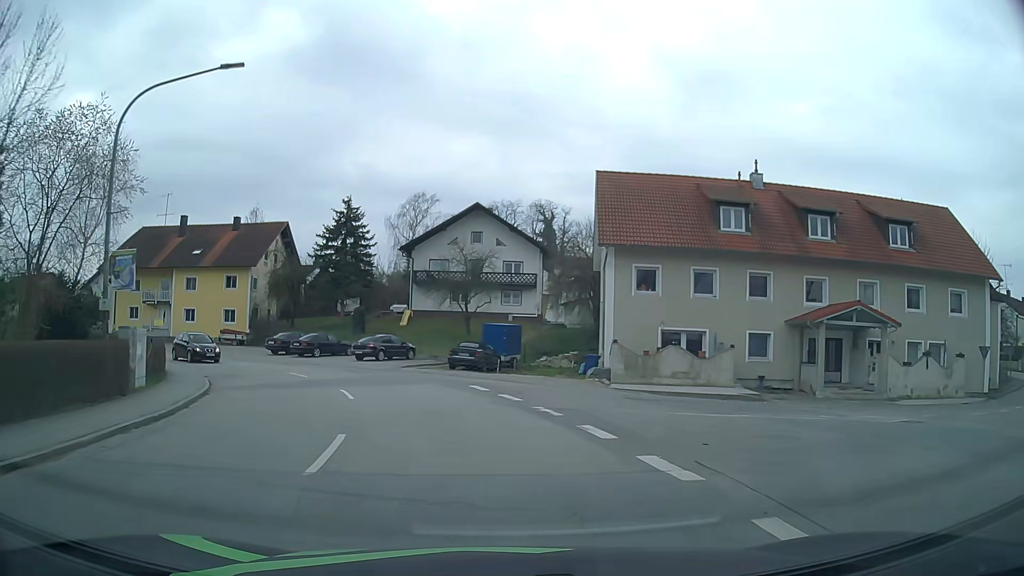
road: secondary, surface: asphalt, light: Day
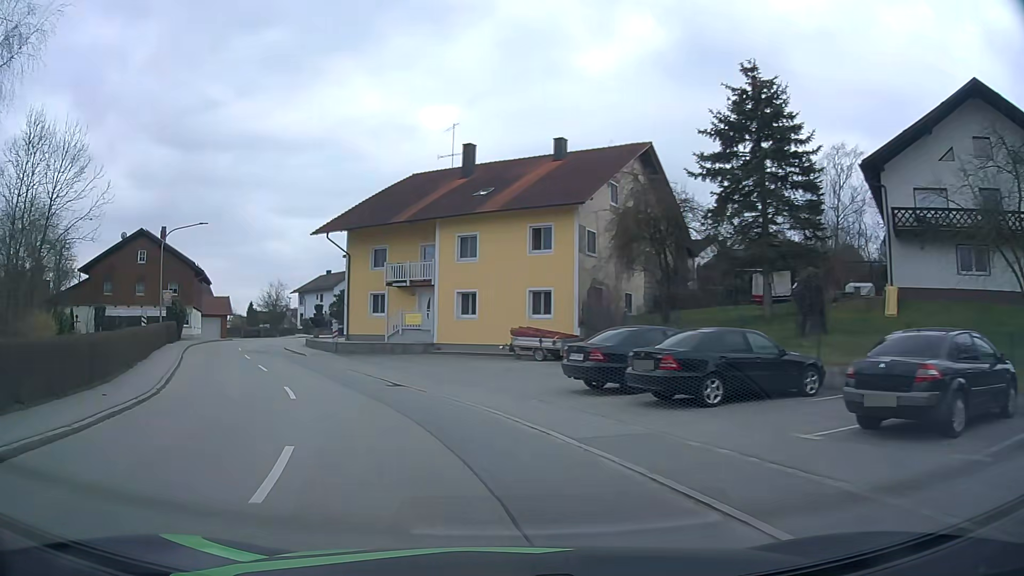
(-6.7, +28.0) m; -34°
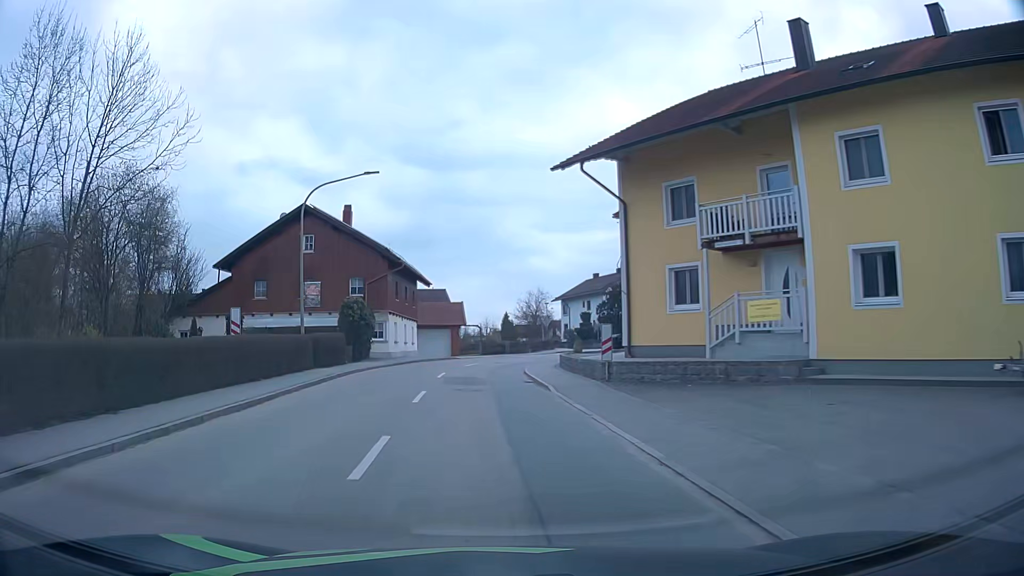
(-3.8, +17.1) m; -23°
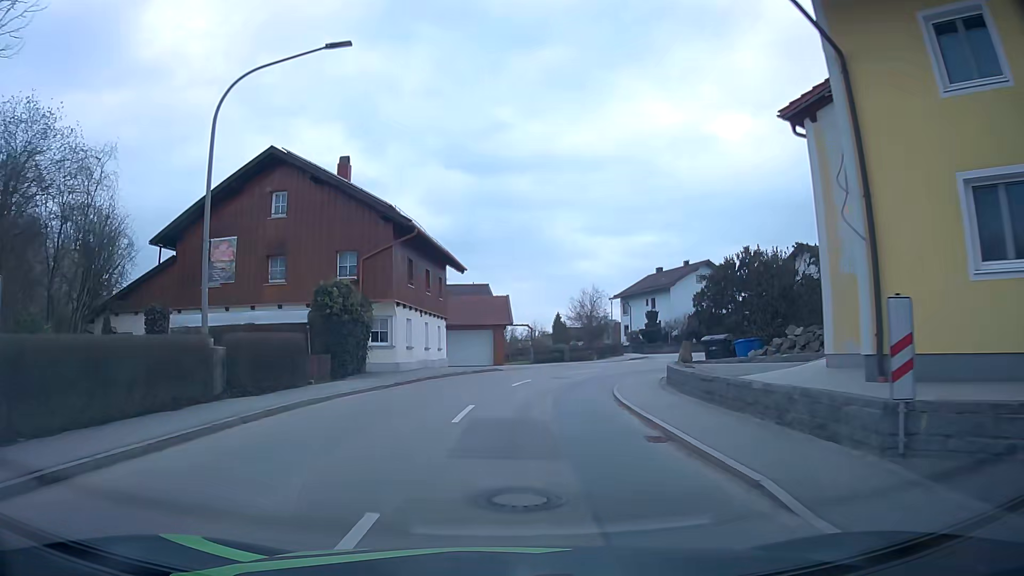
(-0.7, +12.4) m; -4°
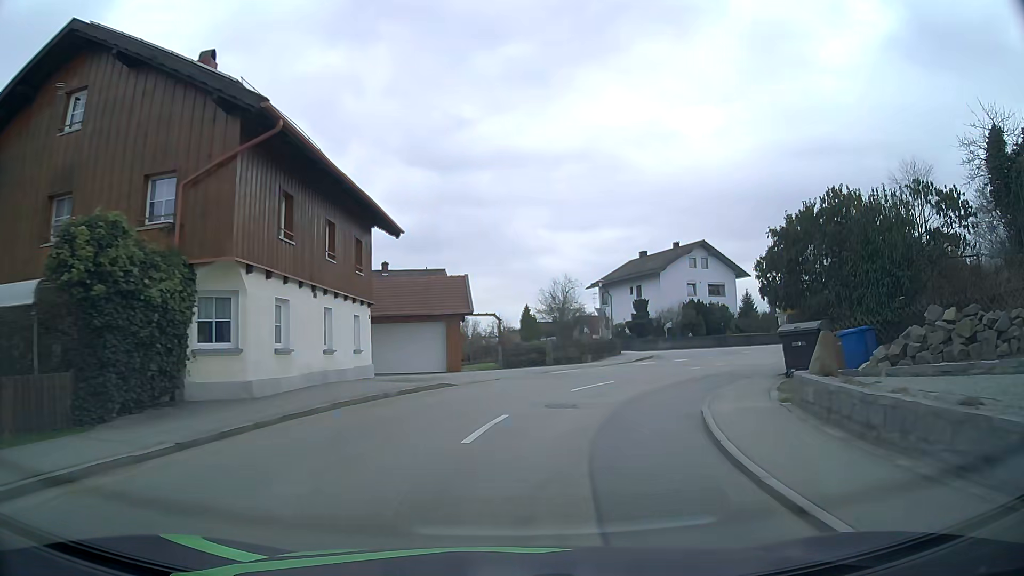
(+0.1, +11.8) m; +2°
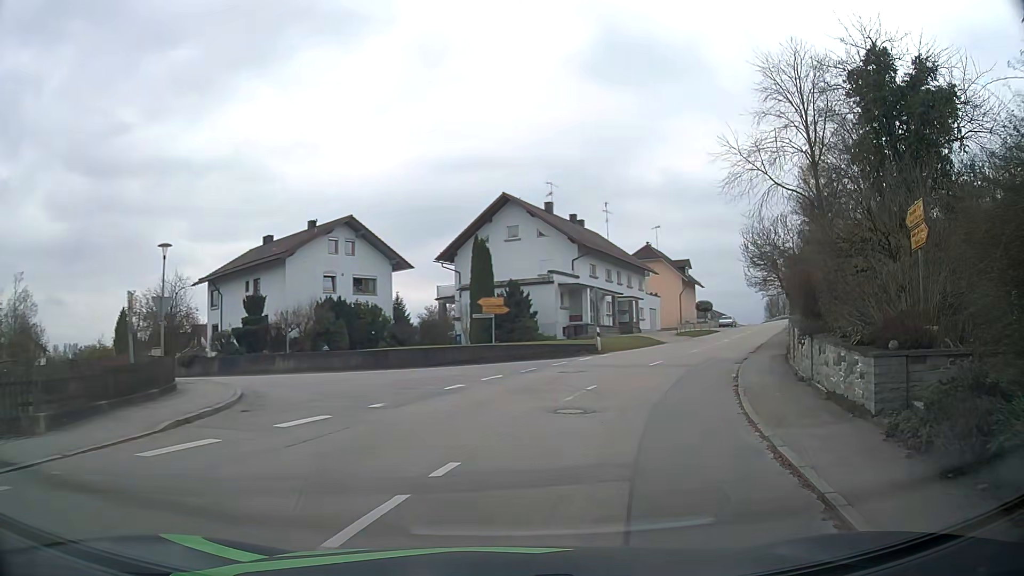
(+4.6, +19.5) m; +32°
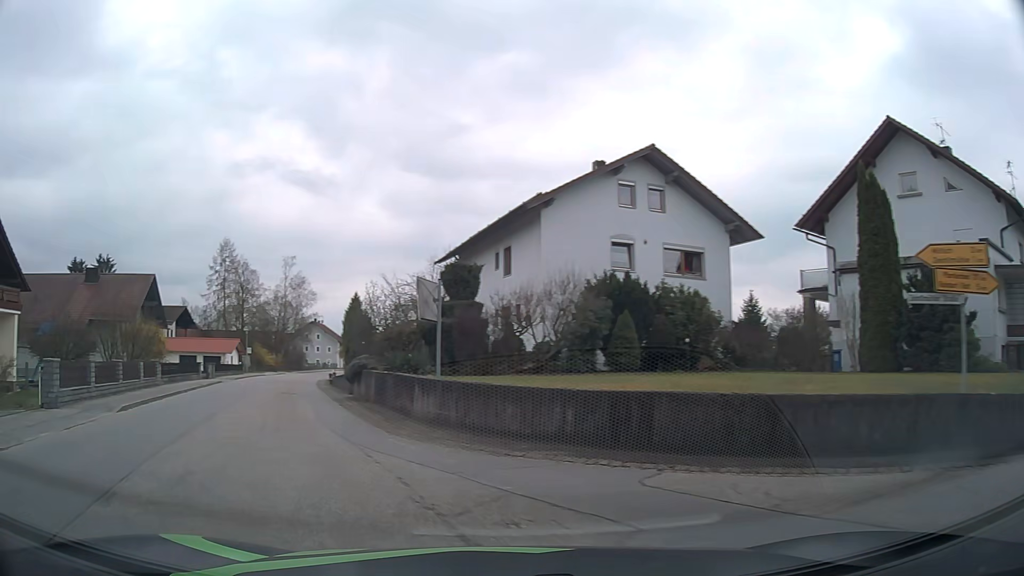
(-1.4, +20.4) m; -33°
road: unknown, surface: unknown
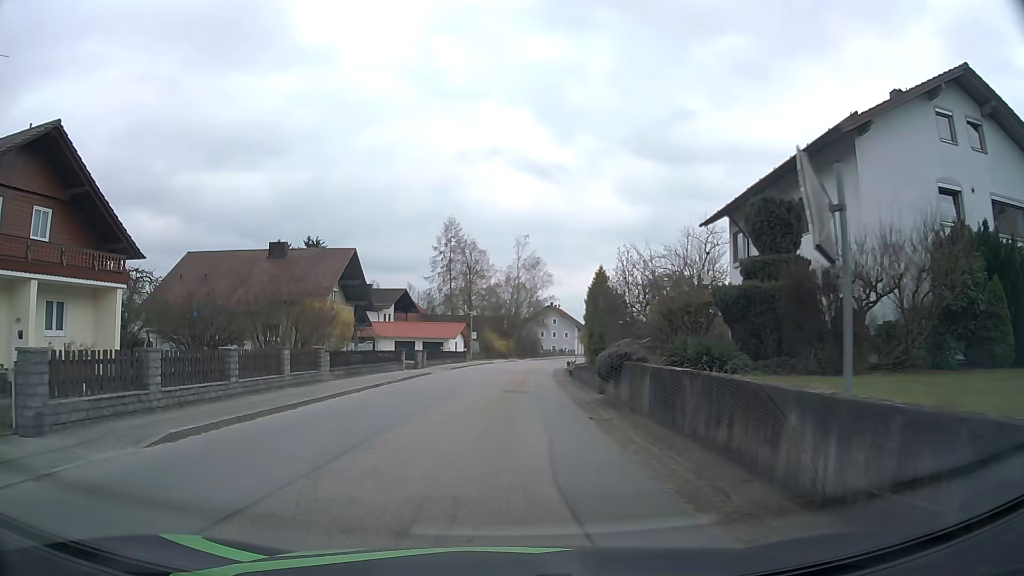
(-1.6, +8.4) m; -19°
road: tertiary
(0, +10) (0, +20) (0, +30) (+1, +40) (+2, +50) (+3, +60) (+4, +70) (+6, +80) (+8, +89) (+10, +99) m
